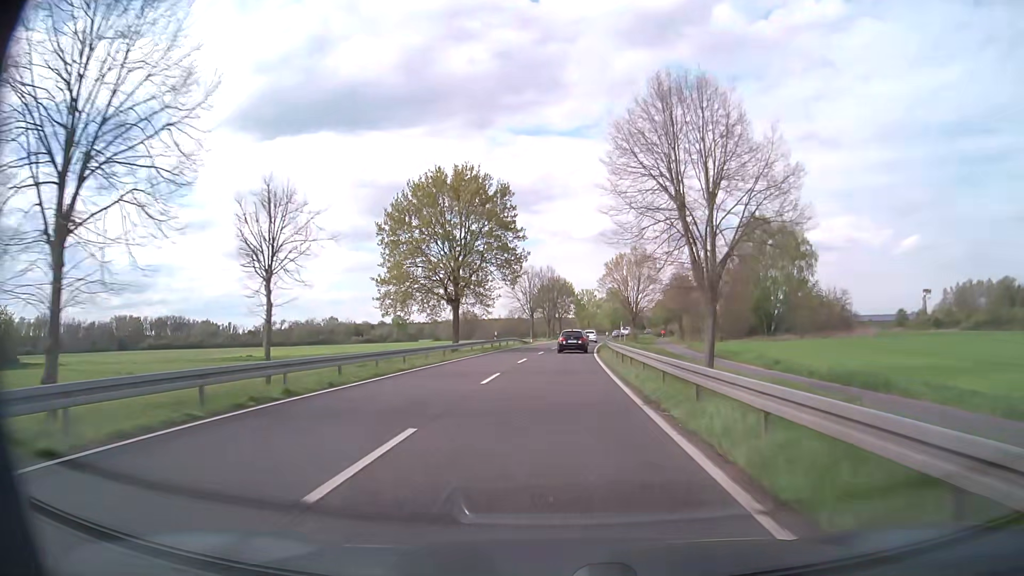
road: primary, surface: asphalt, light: Day
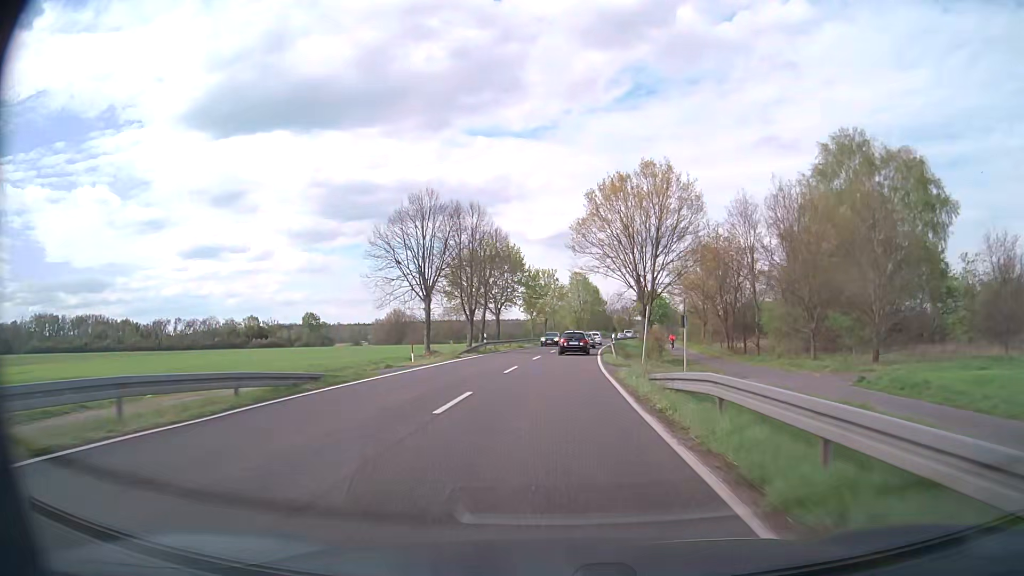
(+1.6, +54.3) m; +4°
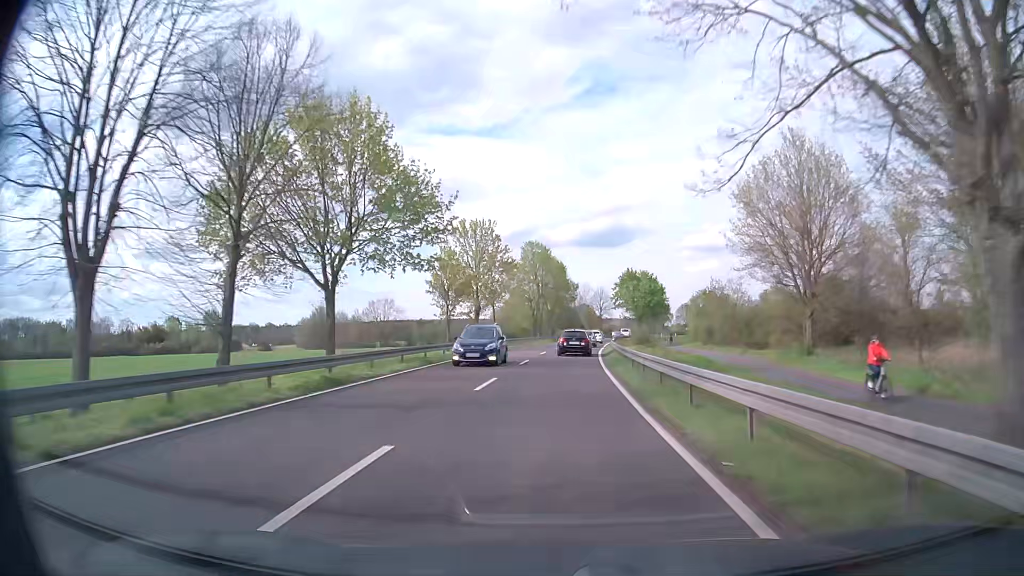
(+1.4, +43.6) m; +4°
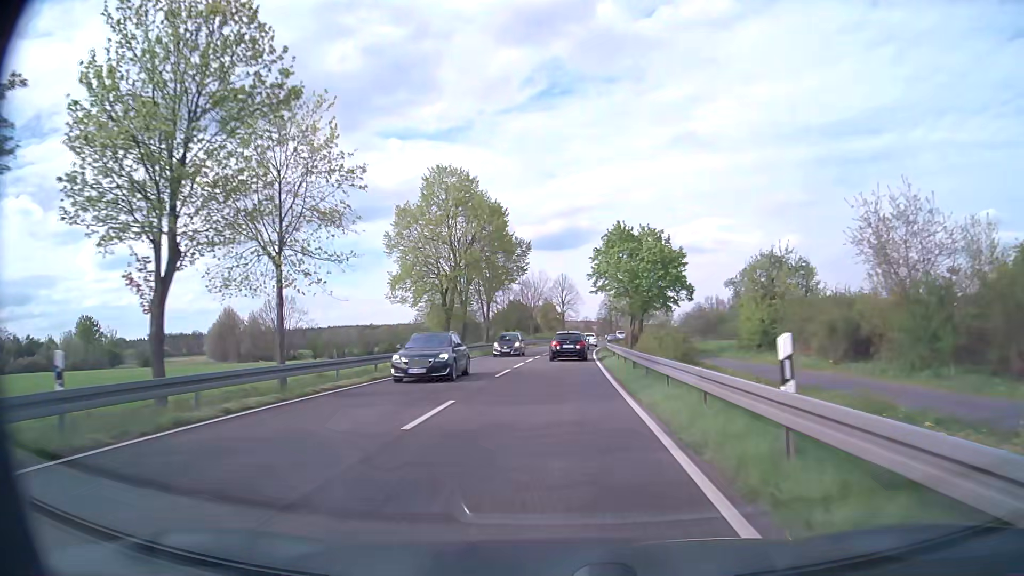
(+1.4, +42.1) m; +4°
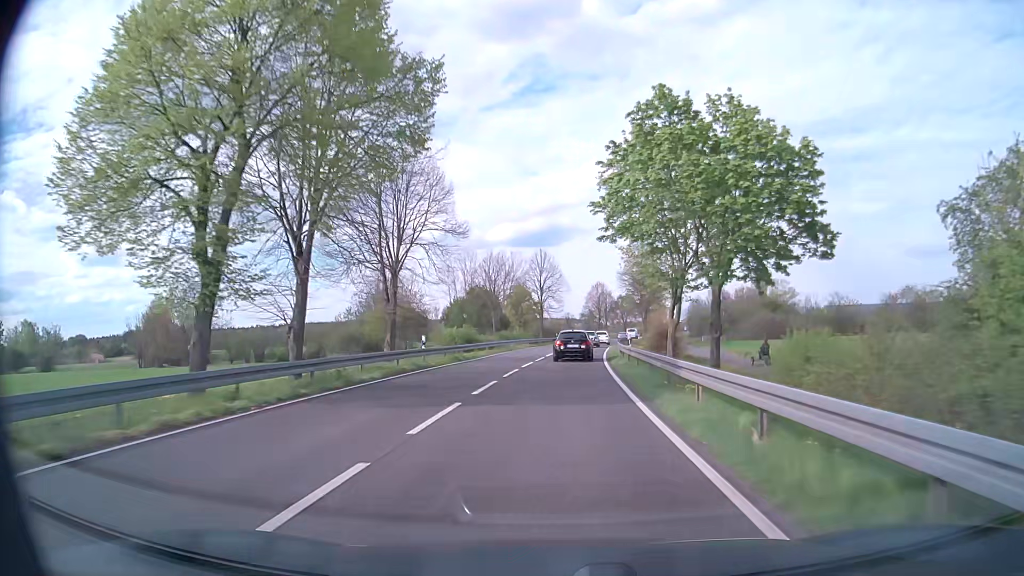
(+0.5, +30.5) m; +2°
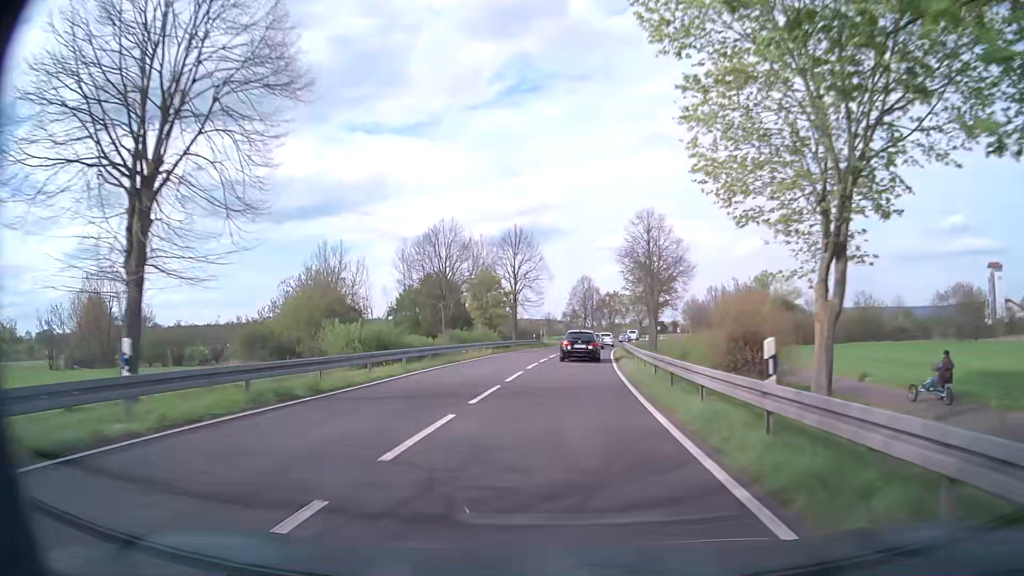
(+0.3, +20.0) m; +2°
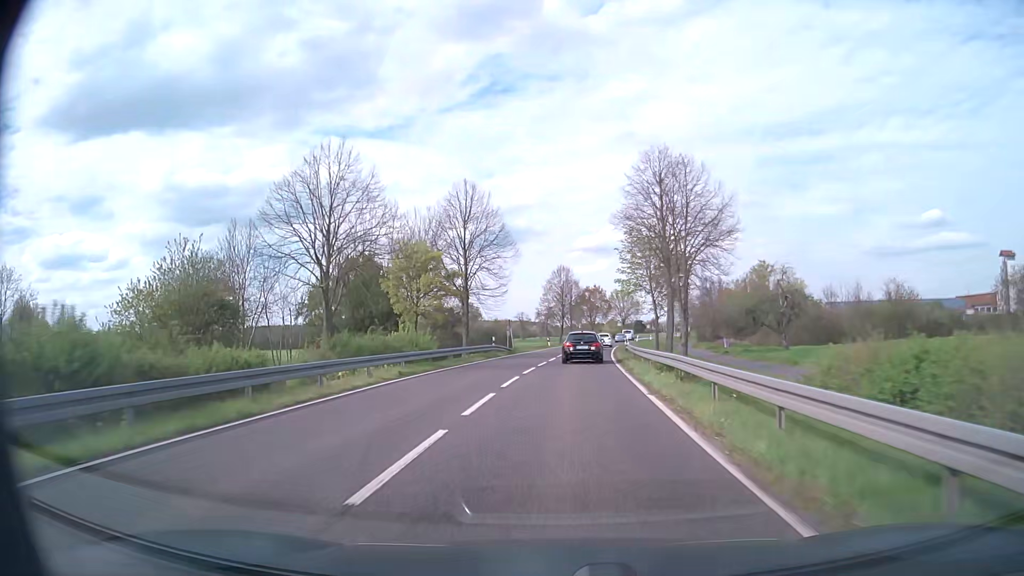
(+0.4, +19.9) m; +2°
